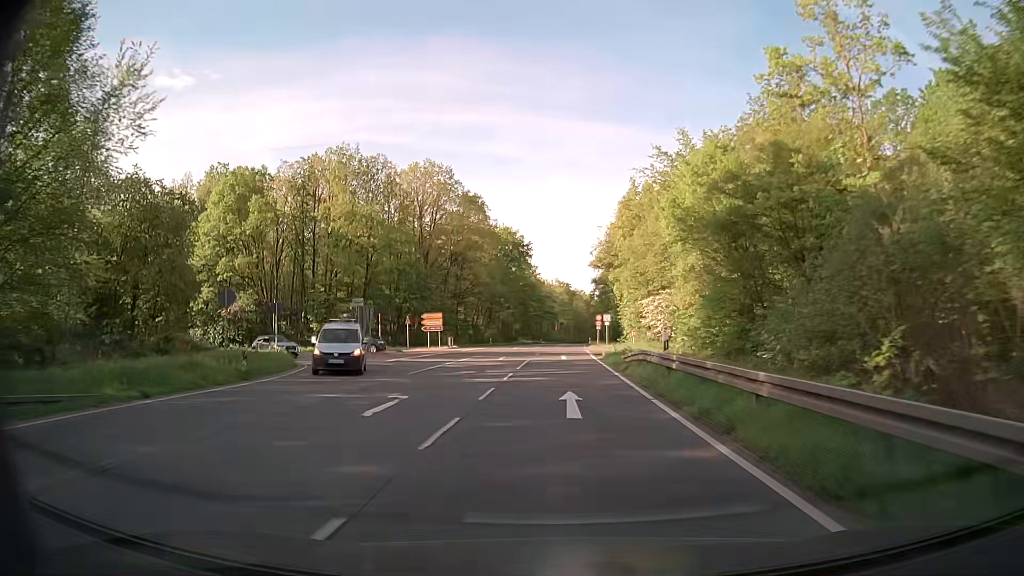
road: secondary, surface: asphalt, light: Day
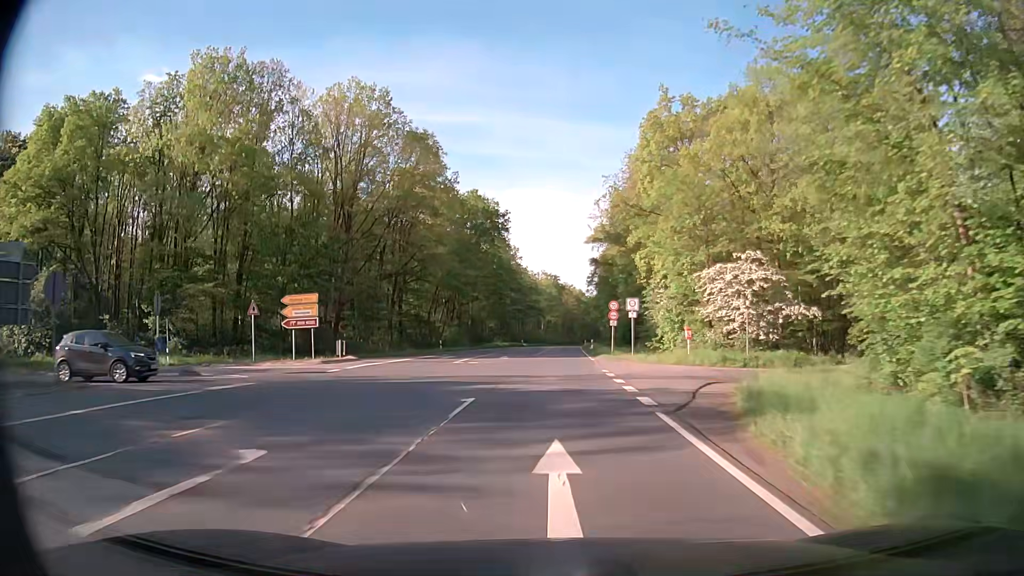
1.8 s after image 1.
(+0.5, +32.2) m; +1°
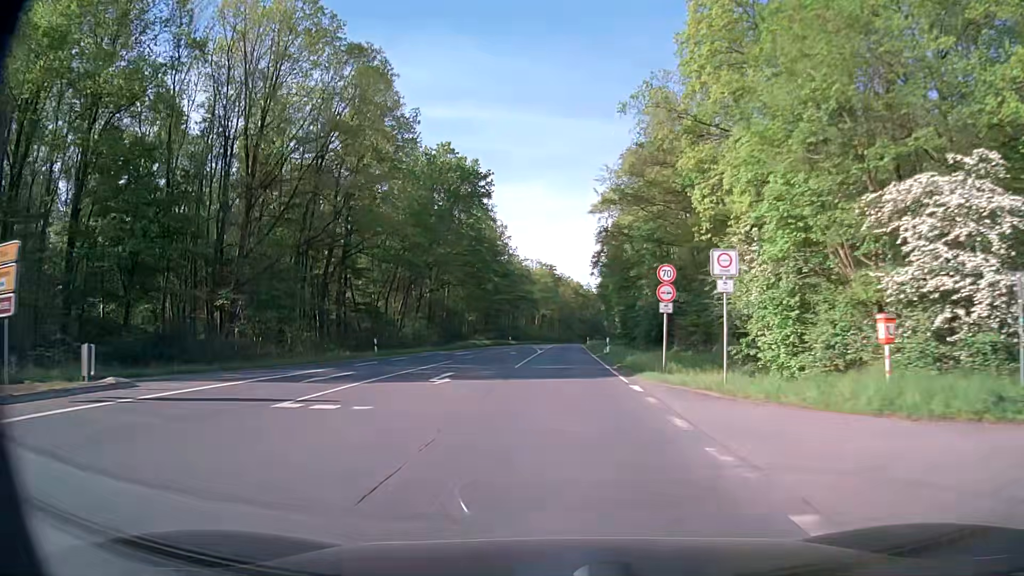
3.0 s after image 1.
(+0.2, +21.4) m; +1°
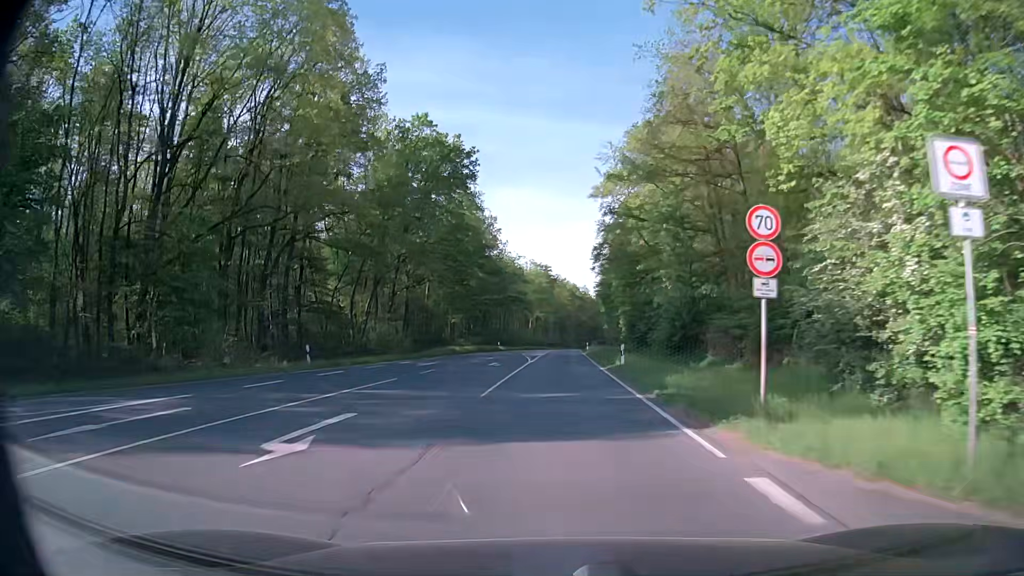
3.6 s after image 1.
(0.0, +10.7) m; 0°
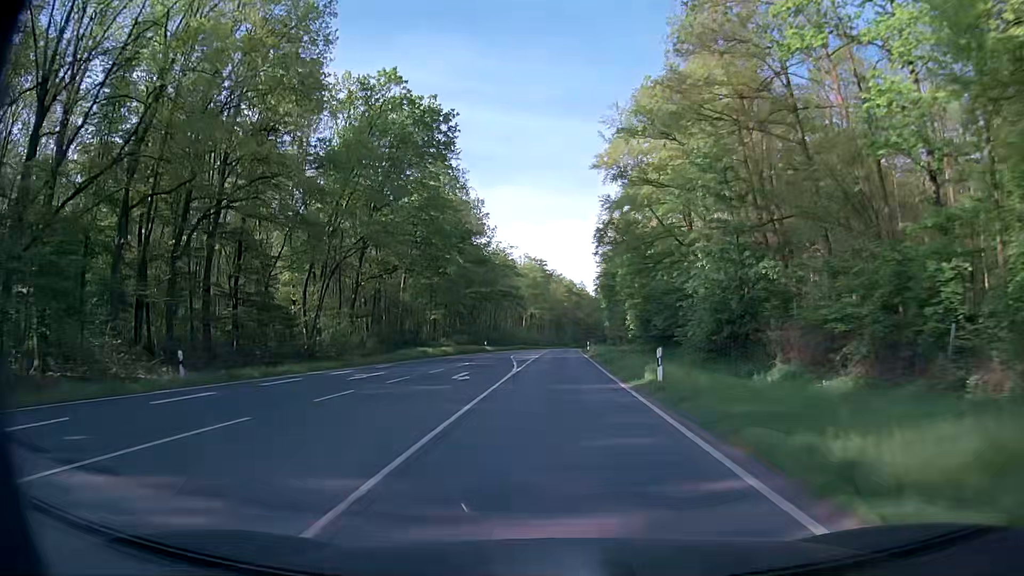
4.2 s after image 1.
(0.0, +10.7) m; 0°
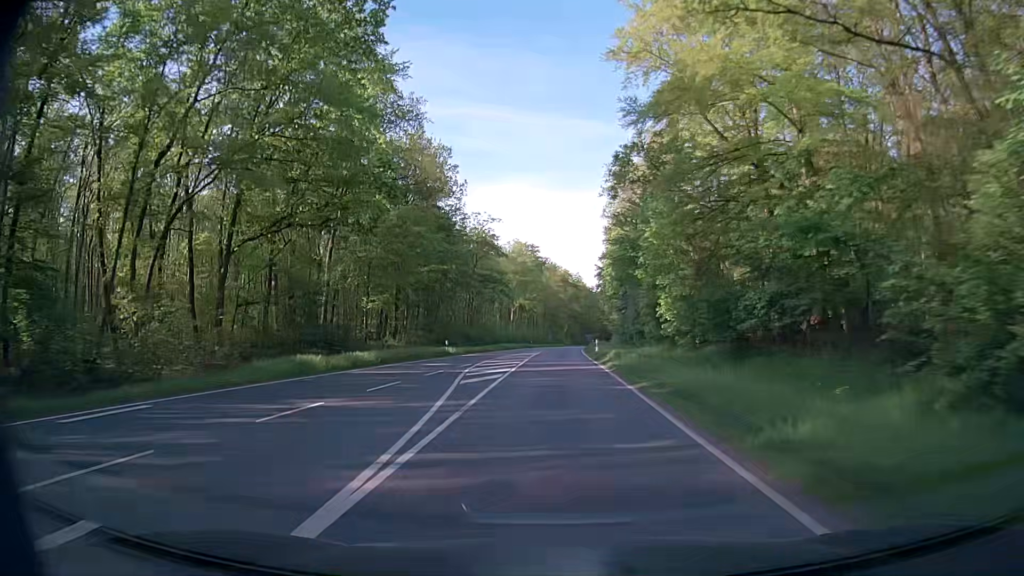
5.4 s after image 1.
(+0.1, +21.5) m; 0°
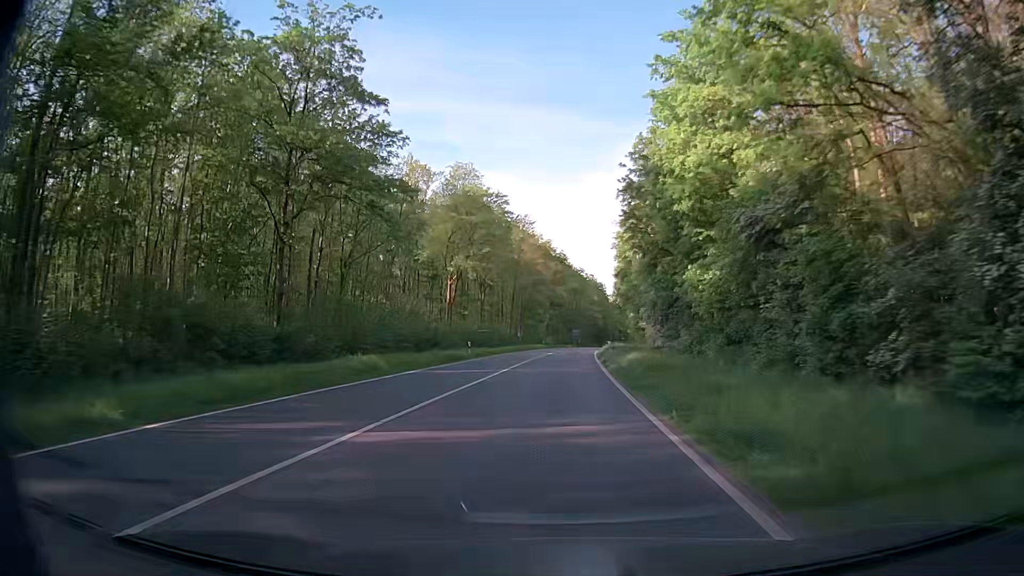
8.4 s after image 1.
(+0.7, +54.1) m; +3°
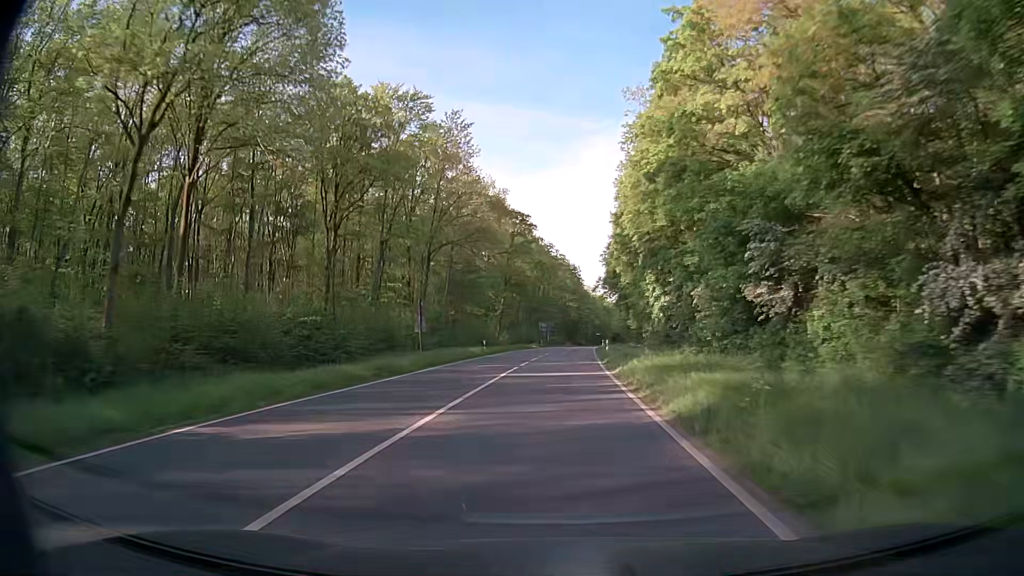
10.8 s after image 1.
(+0.5, +43.4) m; +3°
(0, +10) (0, +20) (0, +30) (0, +40) (+1, +50) (+1, +60) (+2, +70) (+2, +80) (+3, +90) (+3, +100) m
